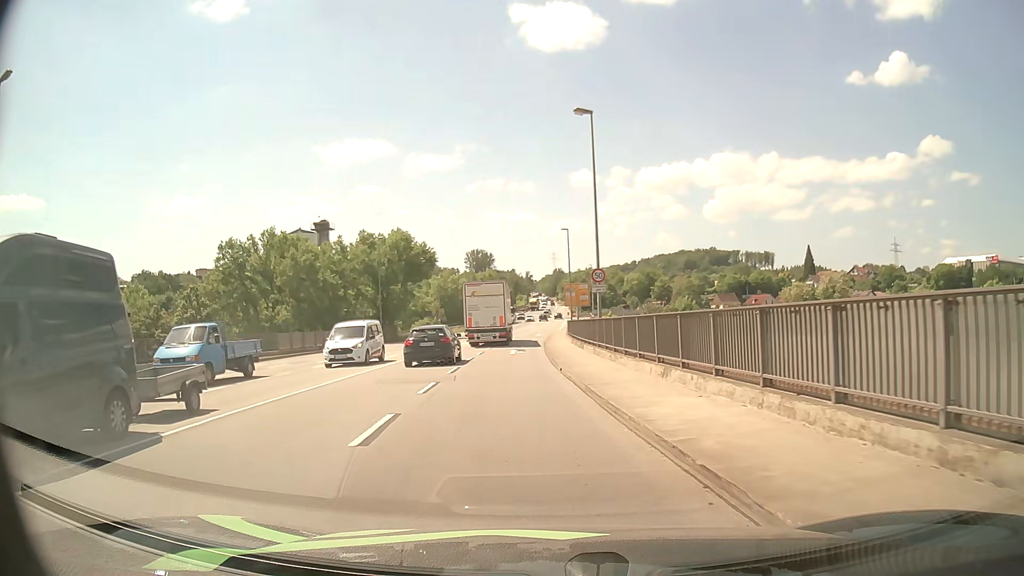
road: primary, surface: asphalt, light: Day
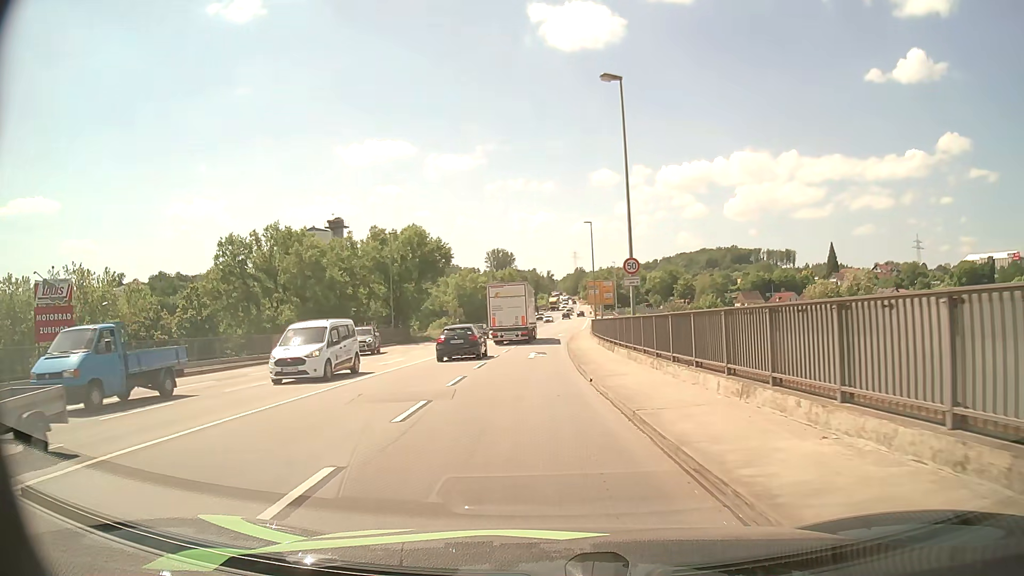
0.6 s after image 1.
(-0.1, +4.2) m; -2°
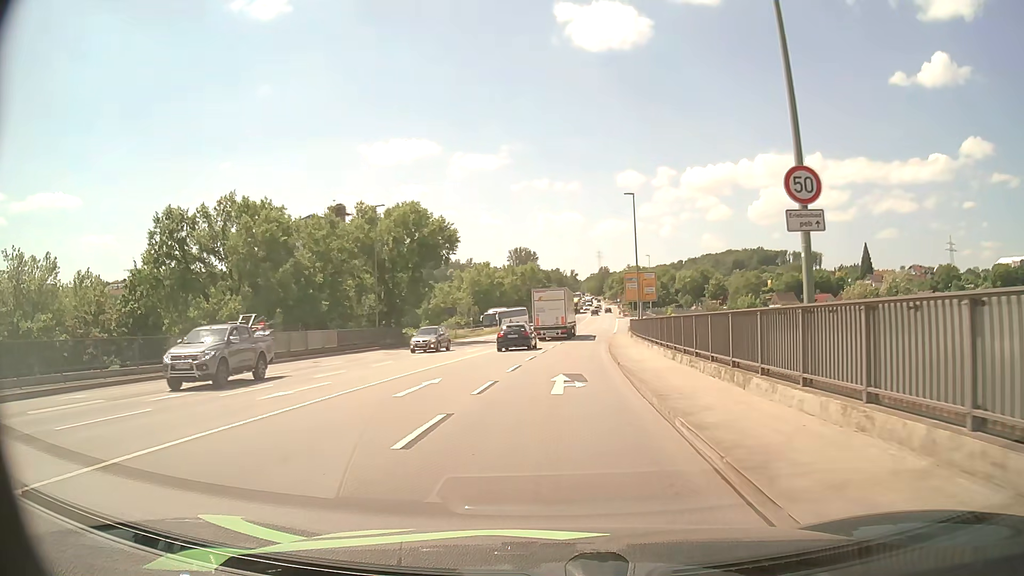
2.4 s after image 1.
(-0.4, +14.4) m; -2°
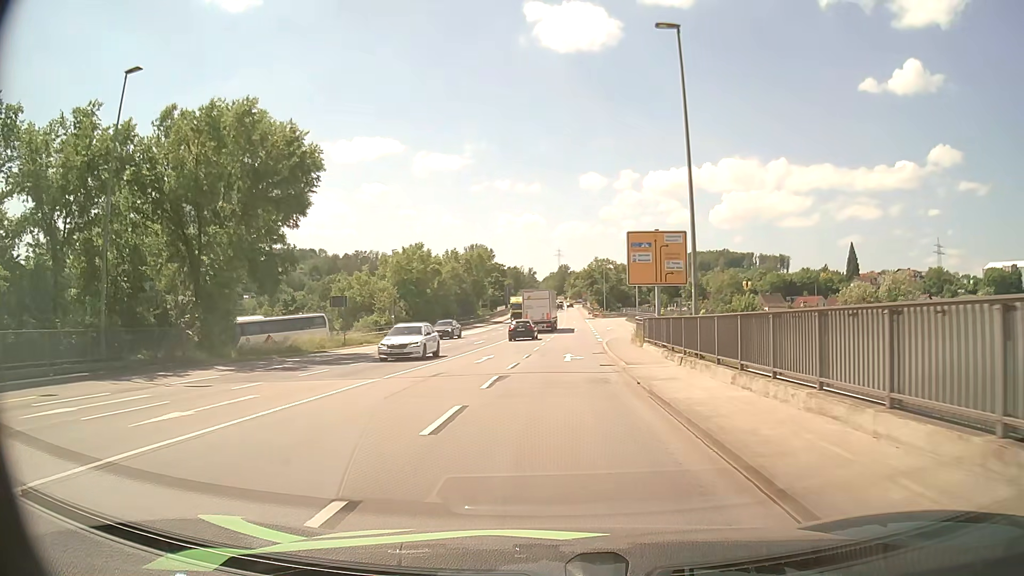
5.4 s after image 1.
(+0.9, +29.2) m; +3°
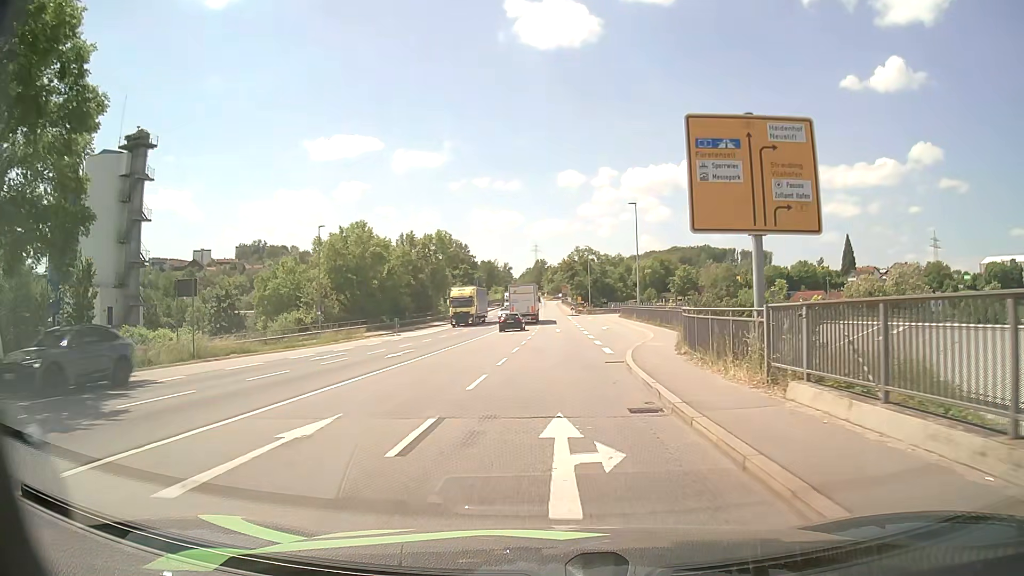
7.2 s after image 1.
(+0.4, +19.4) m; +2°
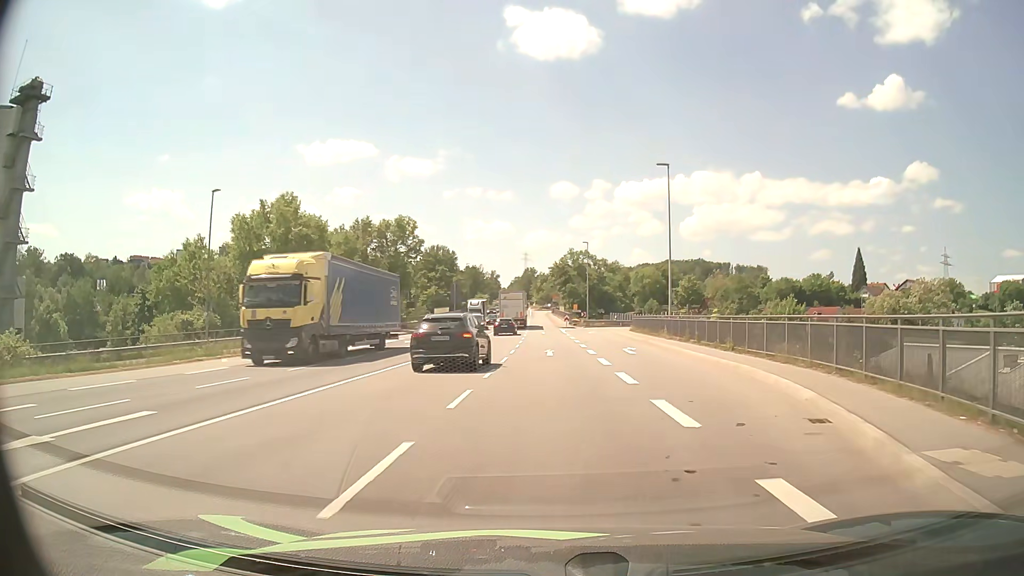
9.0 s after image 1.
(+0.1, +20.2) m; 0°
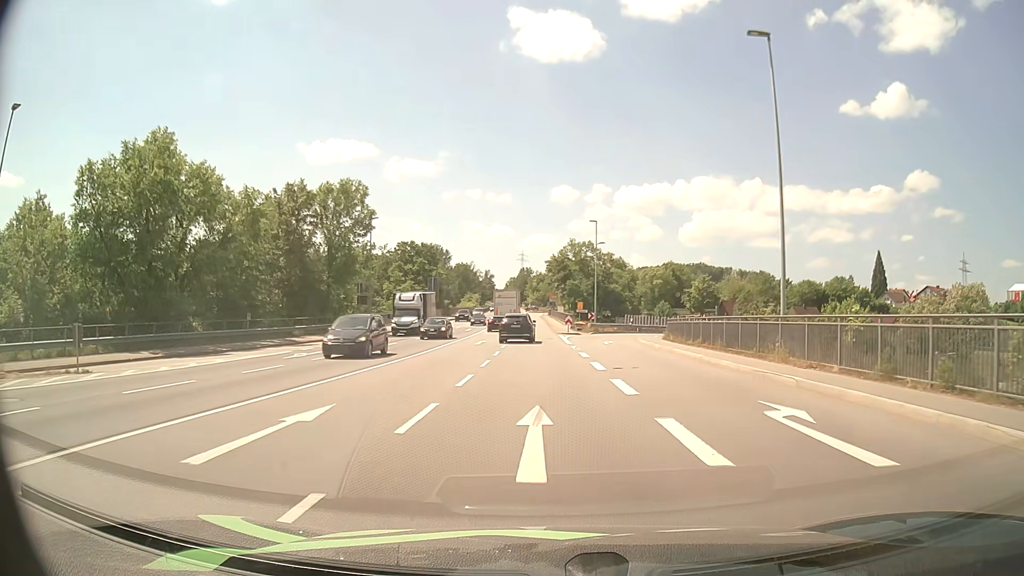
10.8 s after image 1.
(+0.3, +20.6) m; +1°
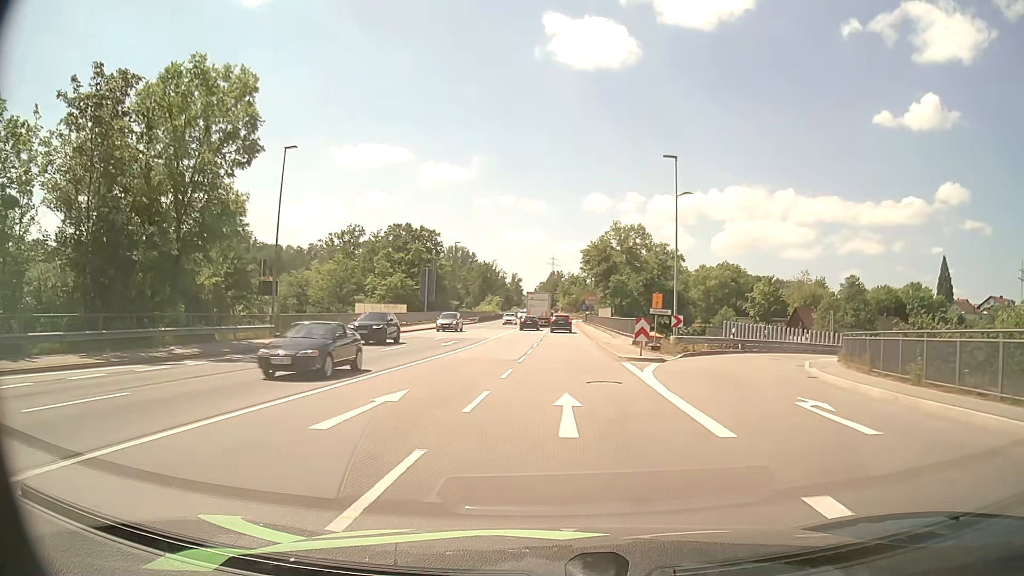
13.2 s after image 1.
(-0.5, +28.3) m; -3°
(0, +10) (0, +20) (-1, +30) (-1, +40) (-1, +50) (-1, +60) (-1, +70) (-1, +80) (-1, +90) (0, +100) m
